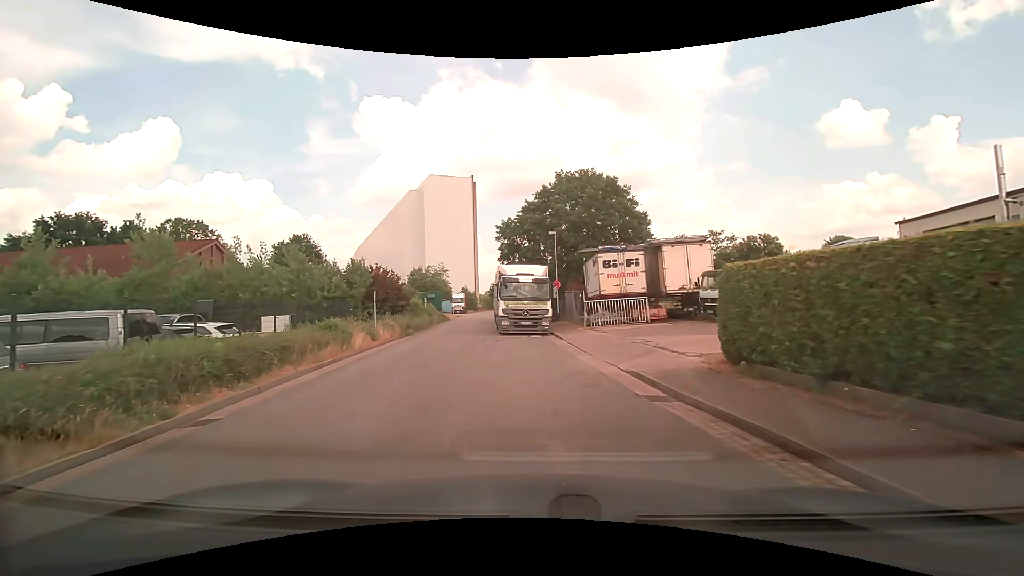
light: Day
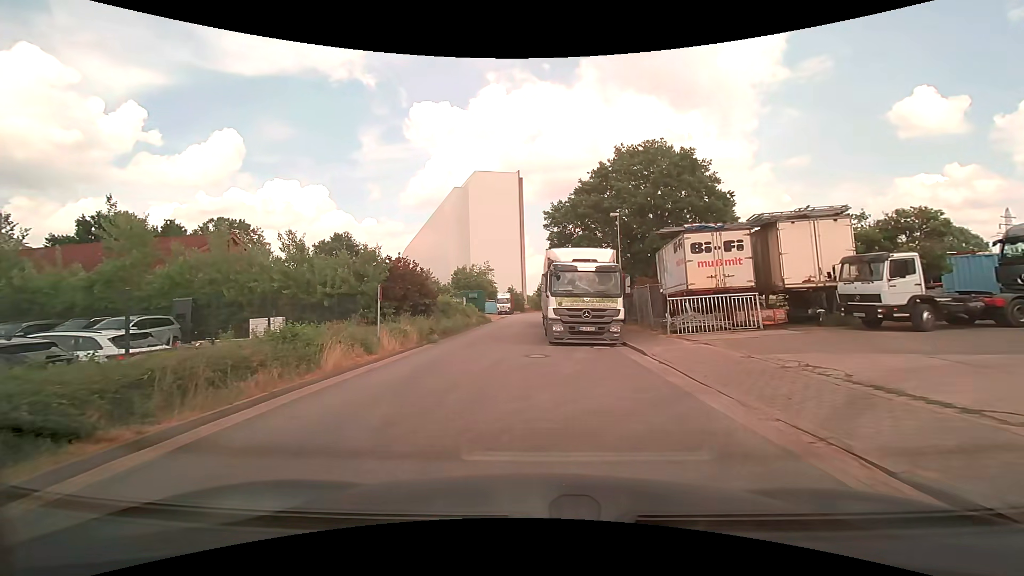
(-0.4, +6.7) m; -6°
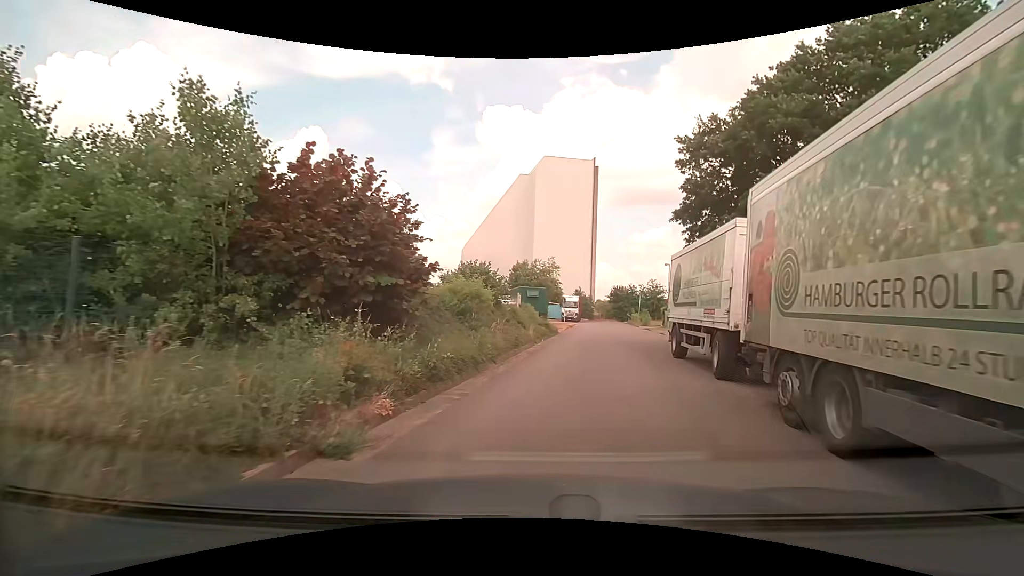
(-1.8, +16.8) m; -8°
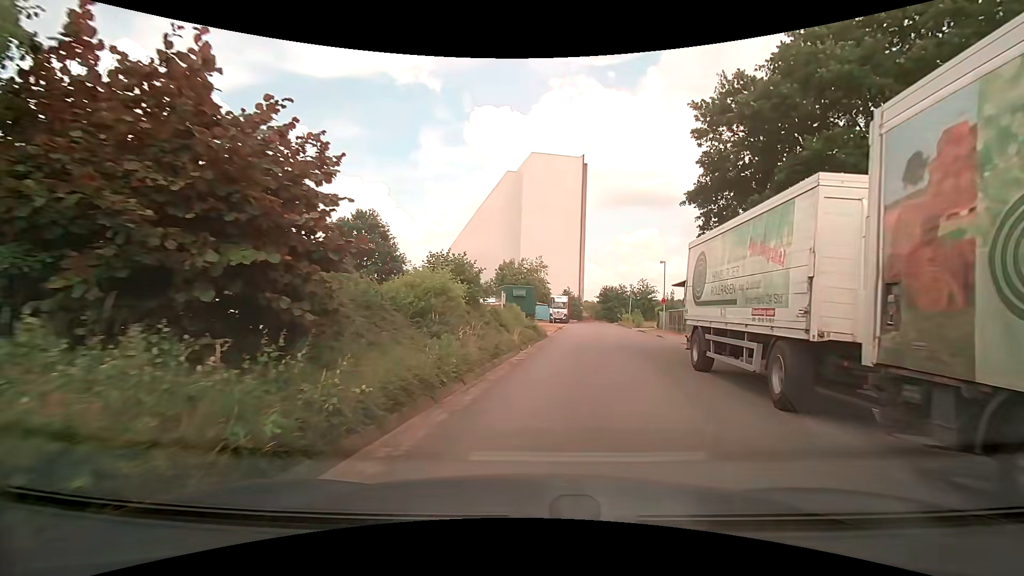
(+0.1, +3.5) m; +2°
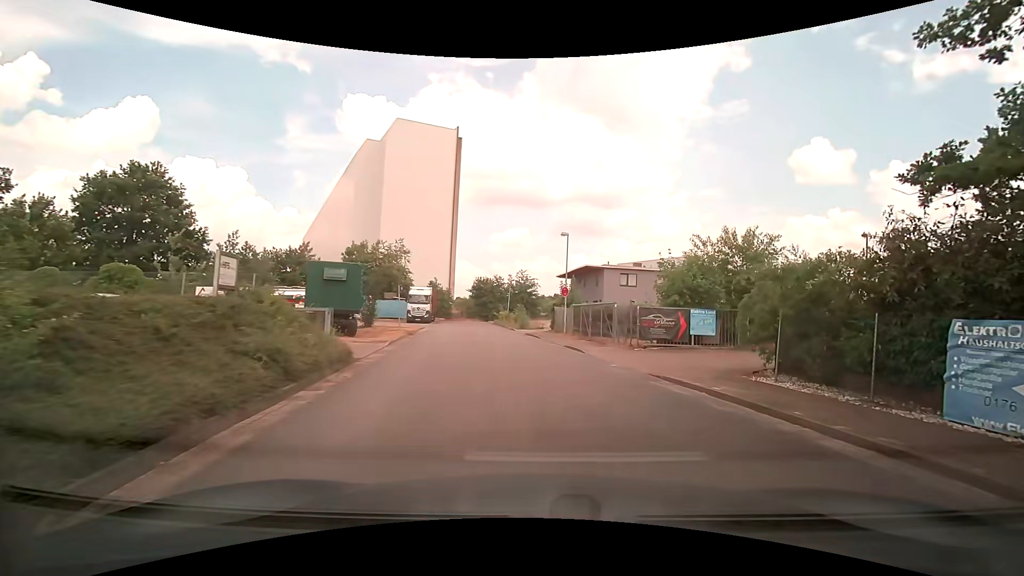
(+1.7, +16.5) m; +14°
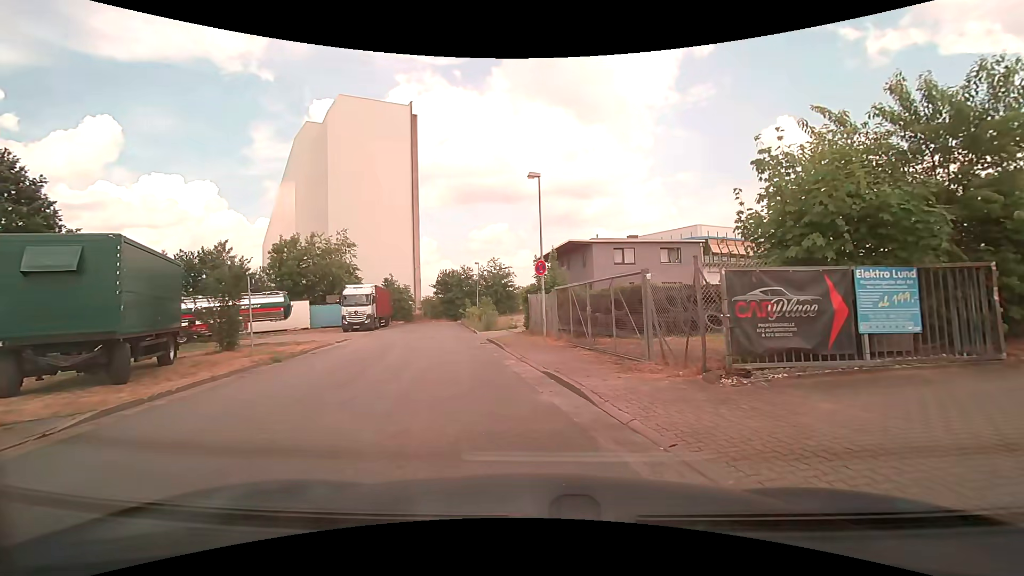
(+1.2, +12.1) m; +2°
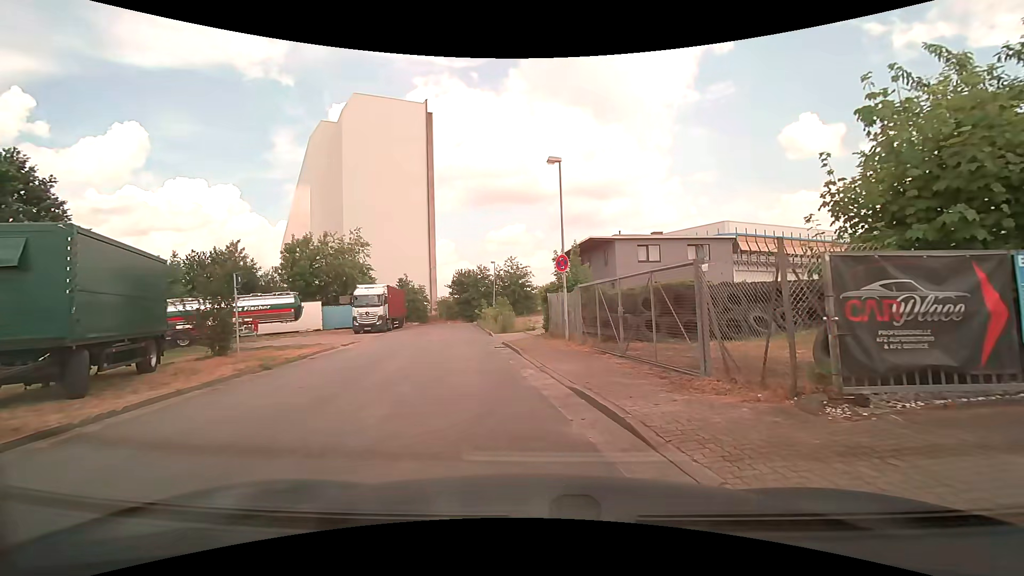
(0.0, +2.0) m; -1°
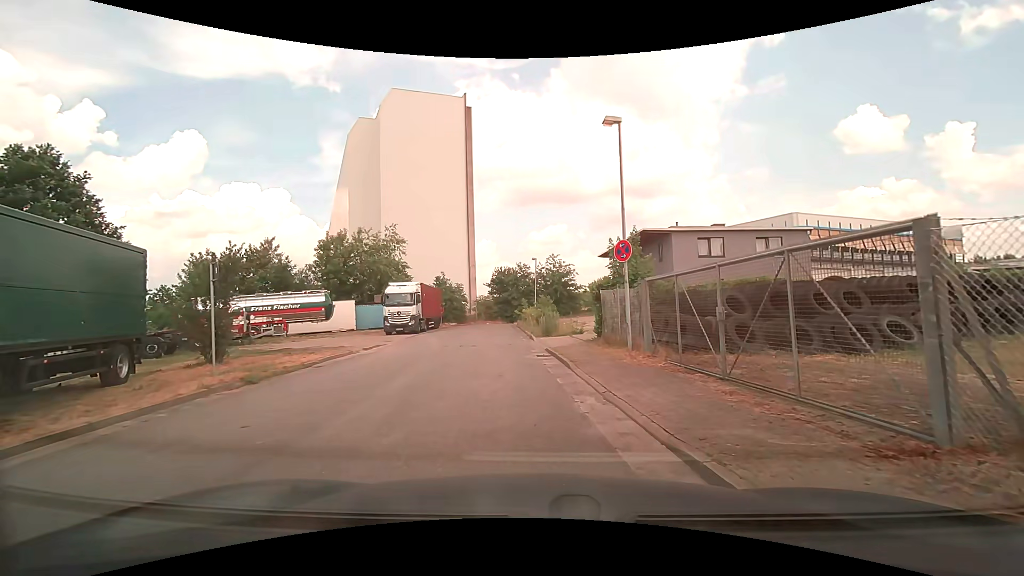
(-0.1, +3.5) m; -4°
